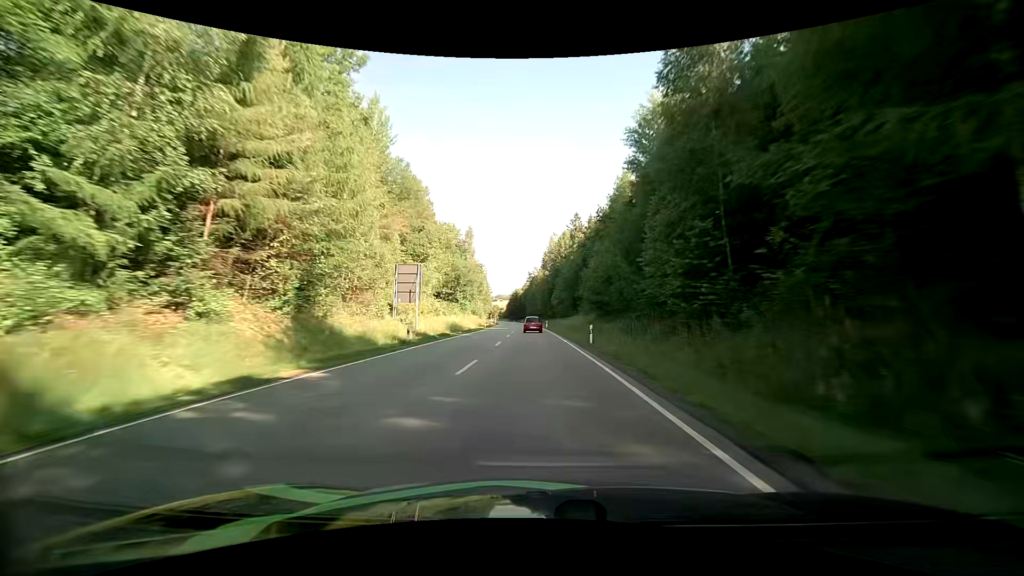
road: primary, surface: asphalt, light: Day
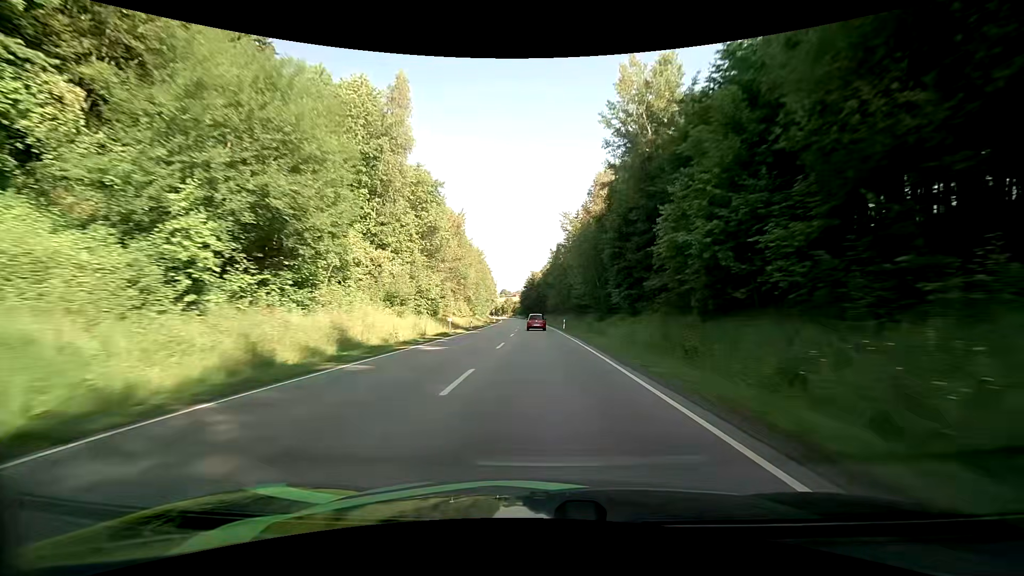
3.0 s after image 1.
(-2.1, +74.4) m; -3°
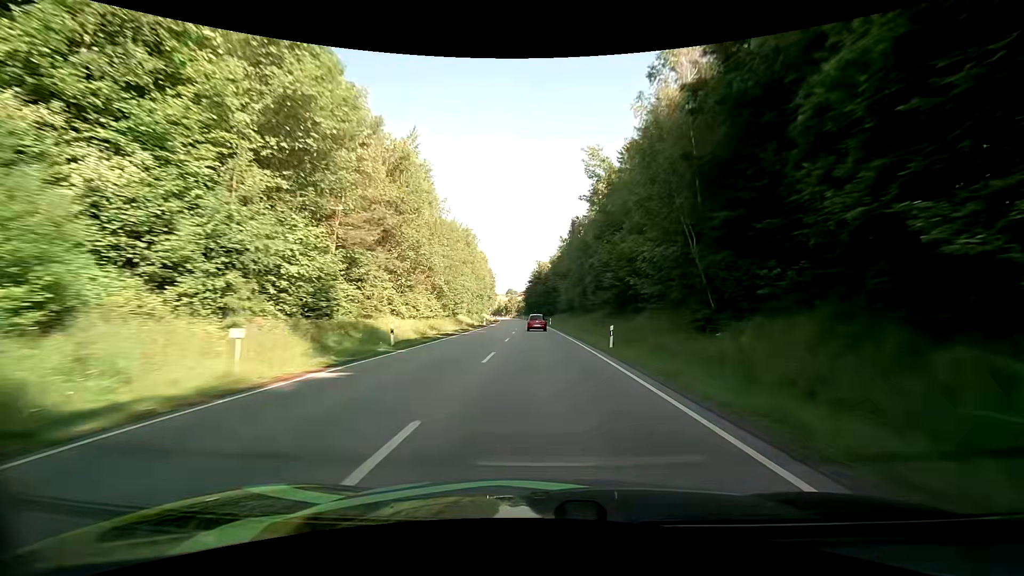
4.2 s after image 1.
(-0.3, +29.6) m; -1°
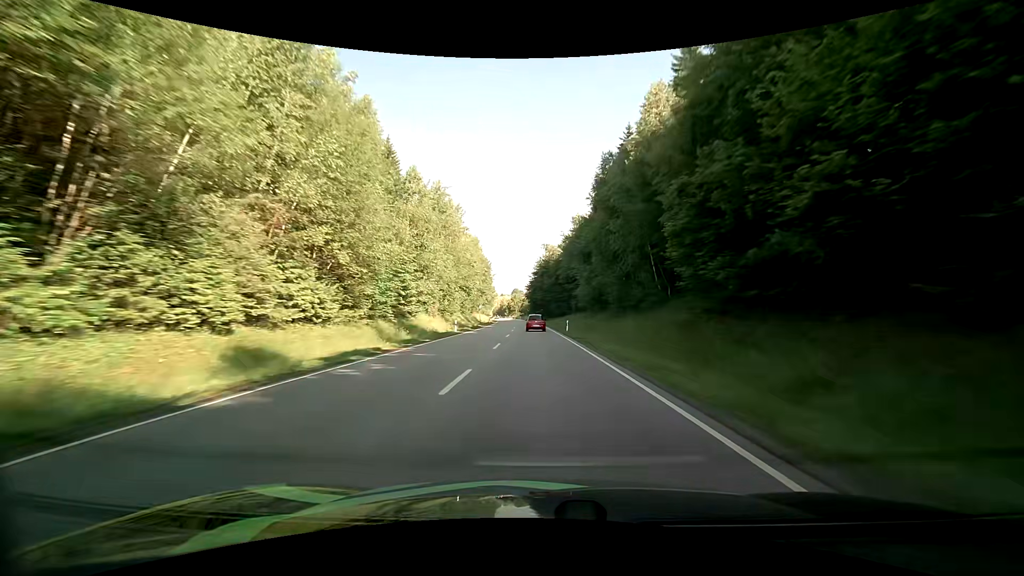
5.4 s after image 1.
(-0.1, +29.4) m; 0°
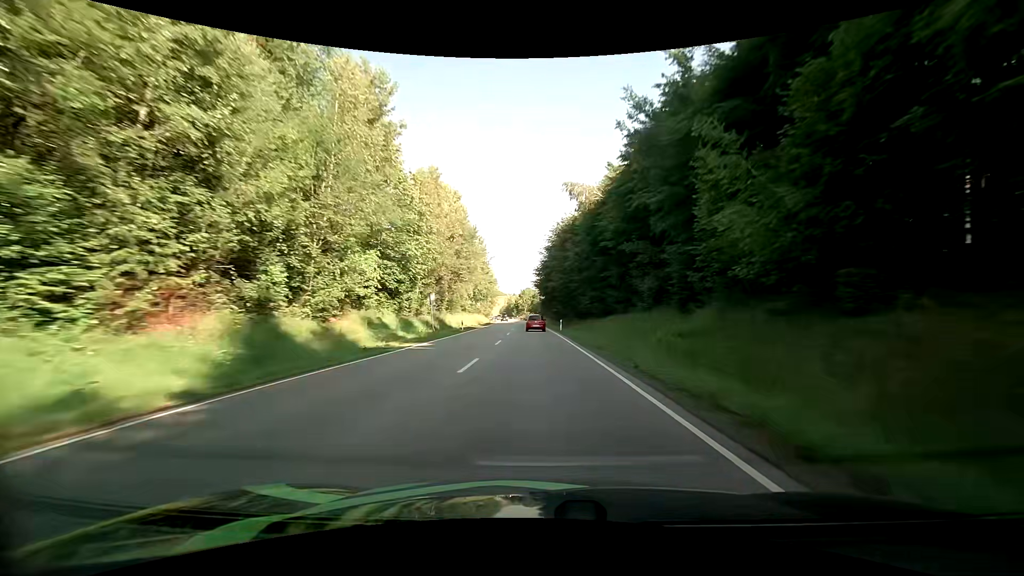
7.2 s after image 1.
(-0.8, +44.0) m; -2°
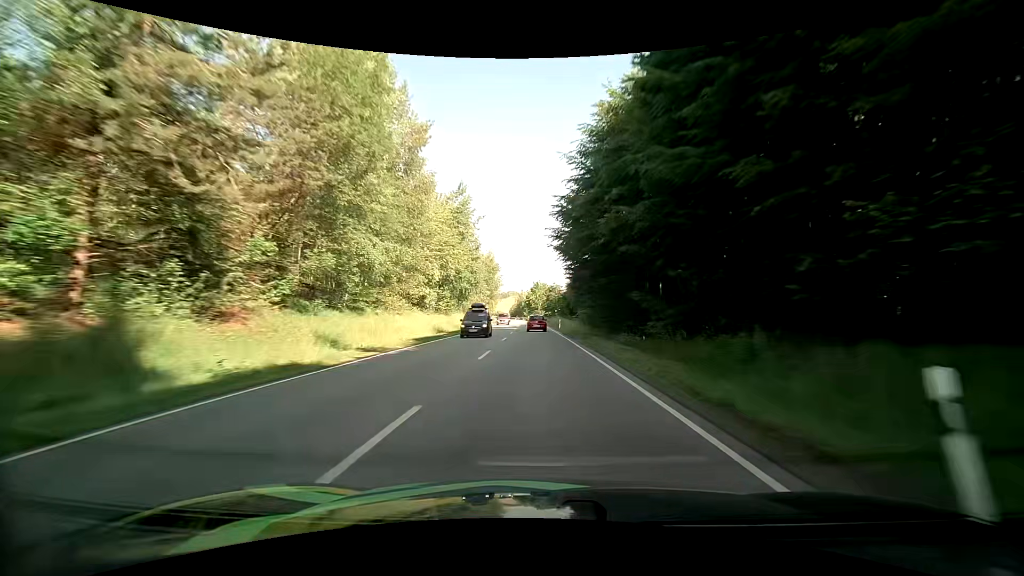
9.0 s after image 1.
(-0.5, +44.0) m; -1°
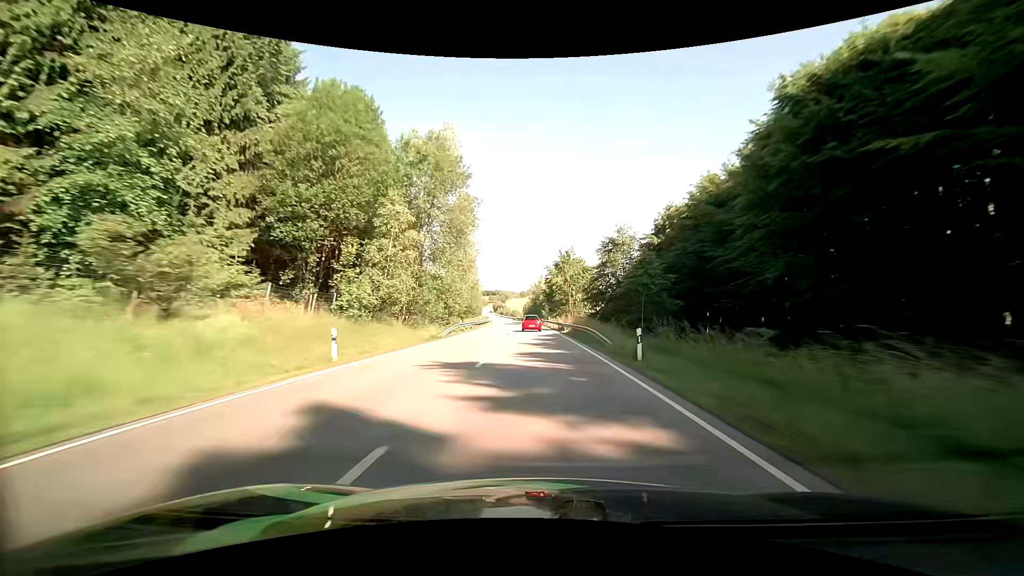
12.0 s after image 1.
(-1.8, +73.3) m; -3°
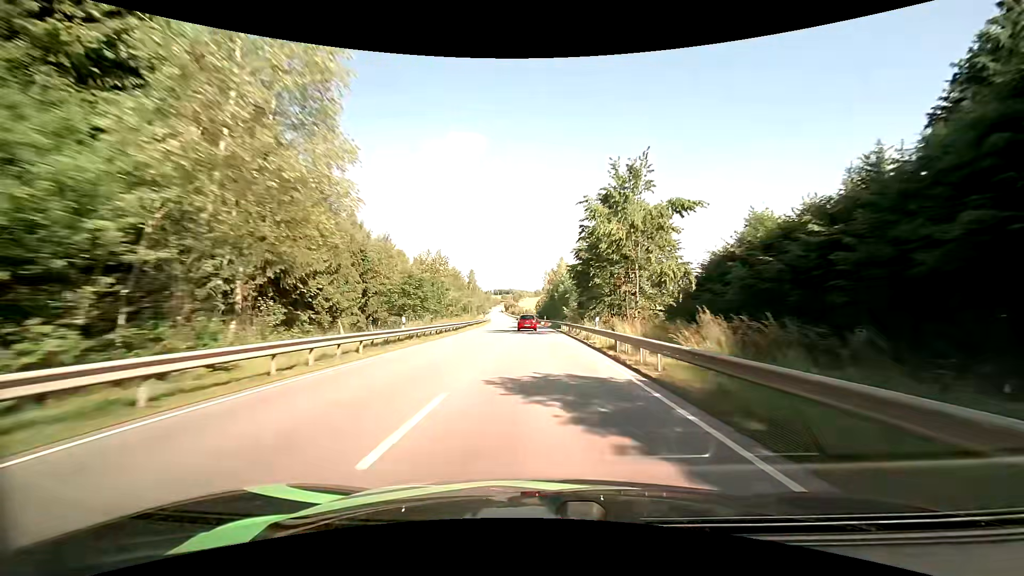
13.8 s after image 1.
(-0.5, +44.1) m; -2°
(0, +10) (0, +20) (0, +30) (-1, +40) (-1, +50) (-1, +60) (-2, +70) (-2, +80) (-3, +90) (-4, +100) m
